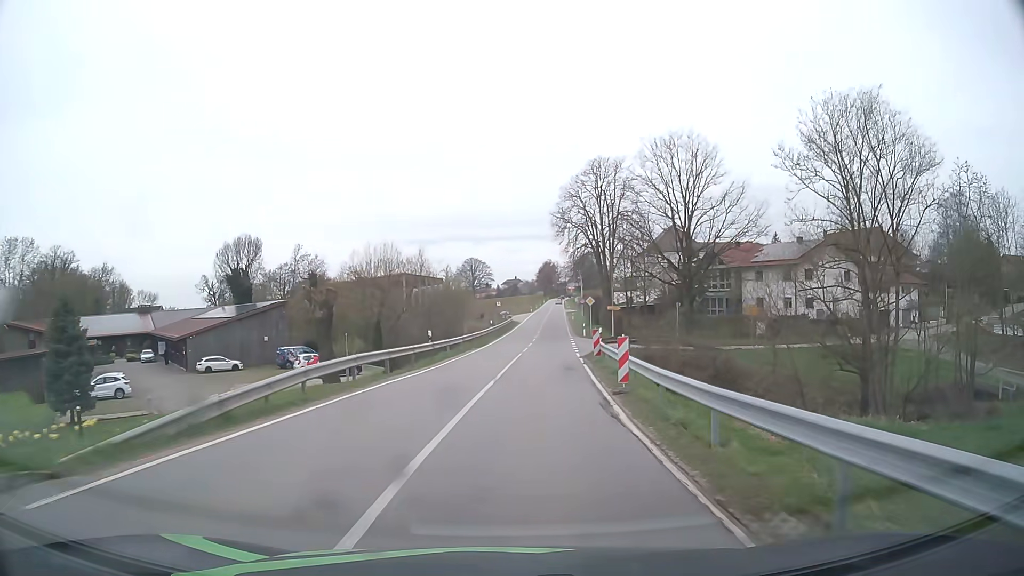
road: secondary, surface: asphalt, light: Day
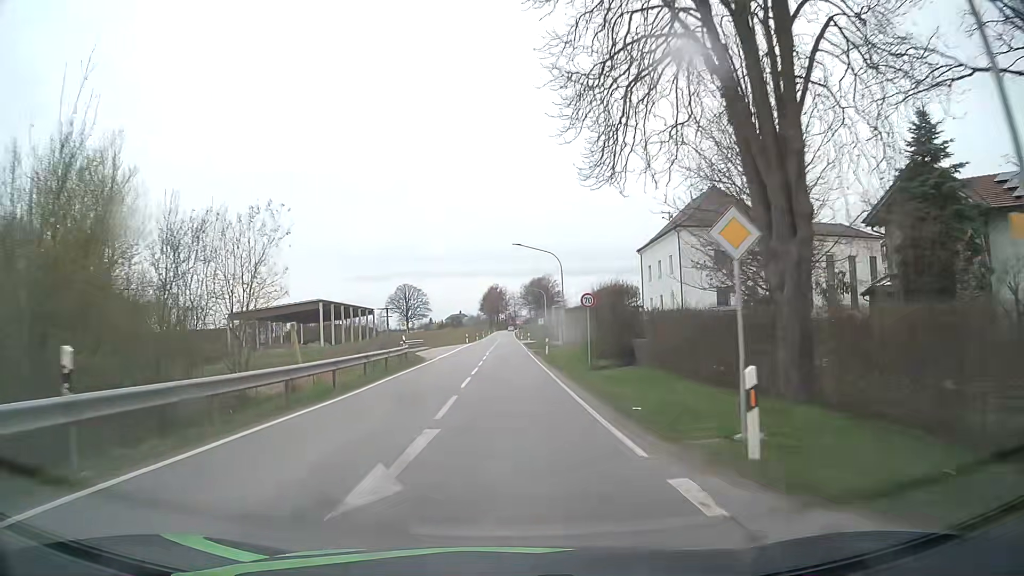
(+2.9, +47.6) m; +5°
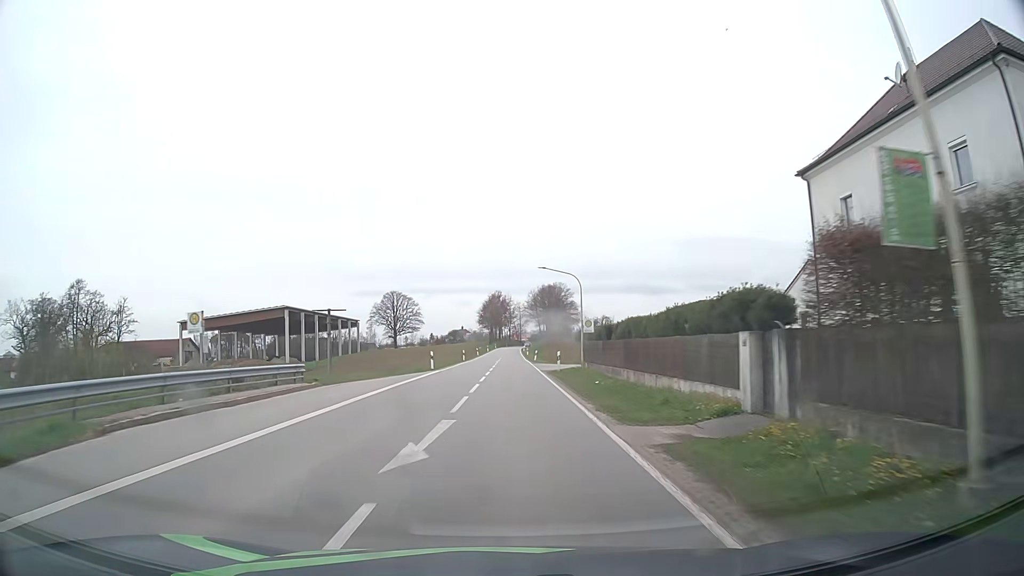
(-0.3, +40.0) m; -1°
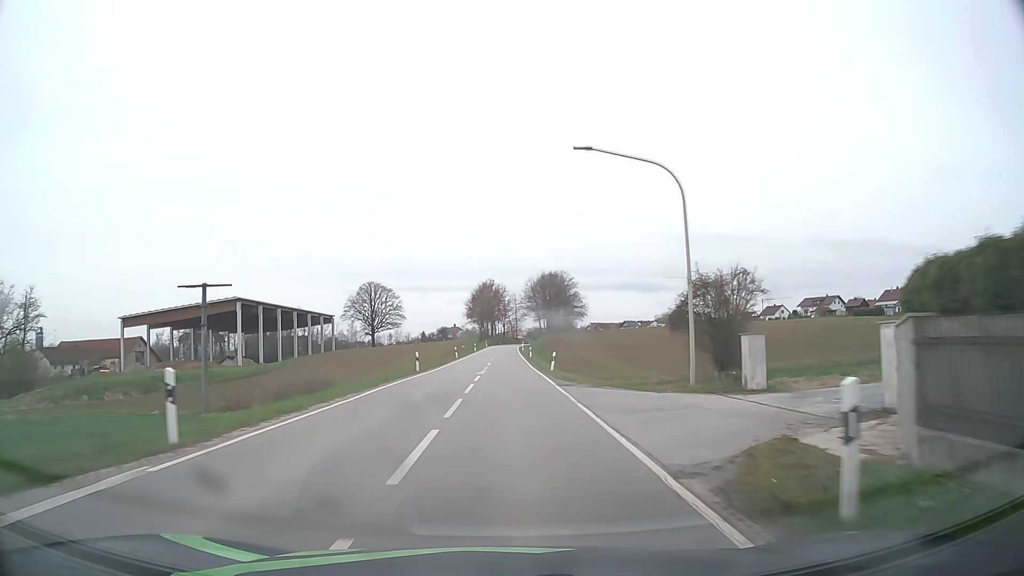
(+0.2, +31.1) m; +1°
(0, +10) (0, +20) (0, +30) (0, +40) (0, +50) (0, +60) (0, +70) (0, +80) (0, +90) (0, +100) m
